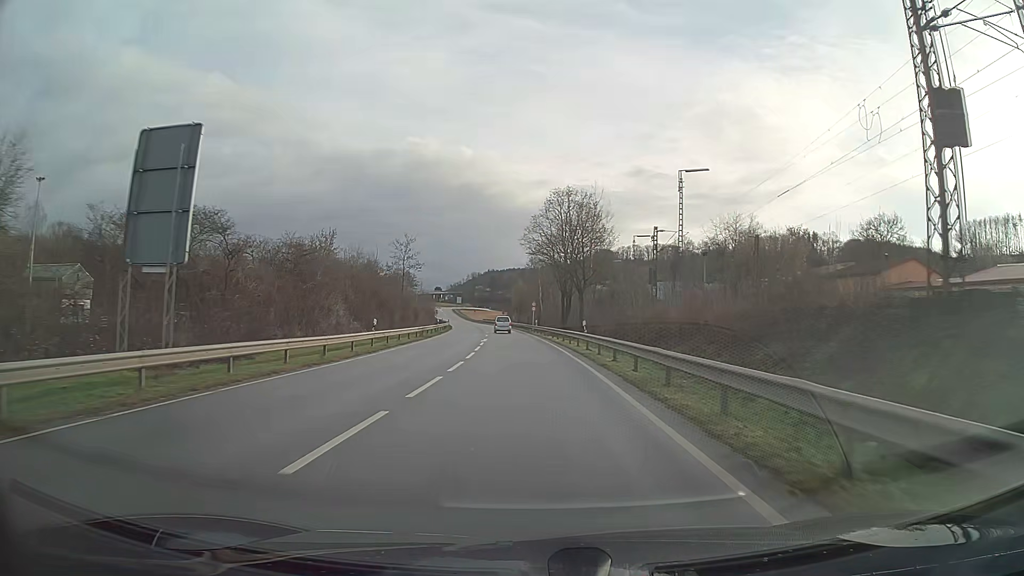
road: primary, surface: asphalt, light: Day
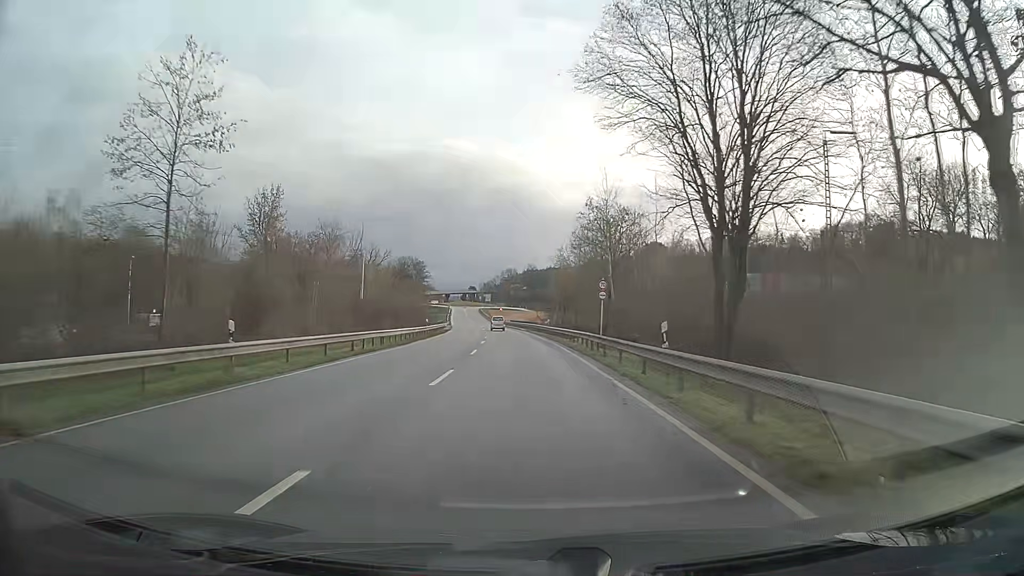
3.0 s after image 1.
(-1.5, +52.8) m; -3°
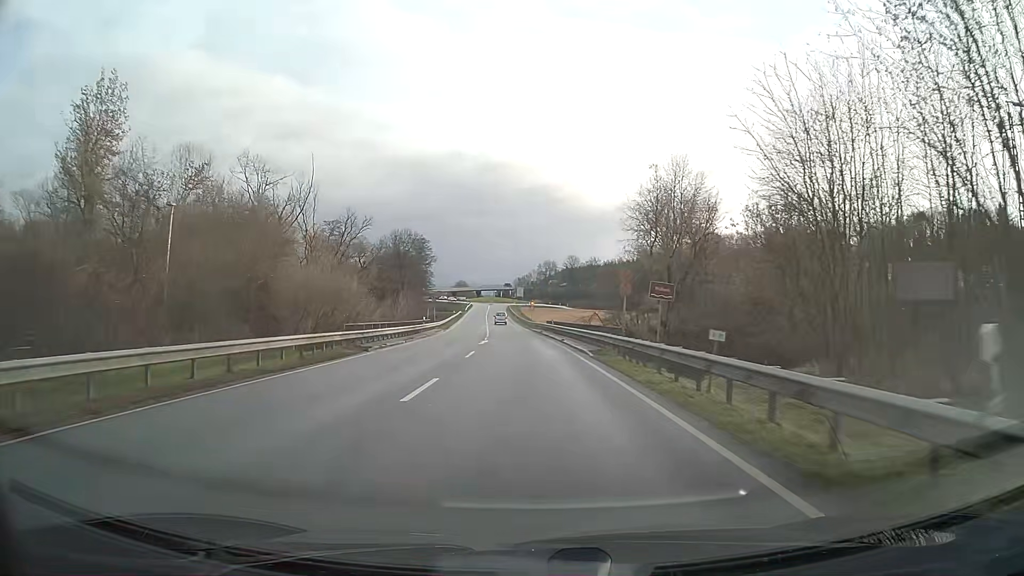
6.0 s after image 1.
(-1.3, +50.0) m; -3°
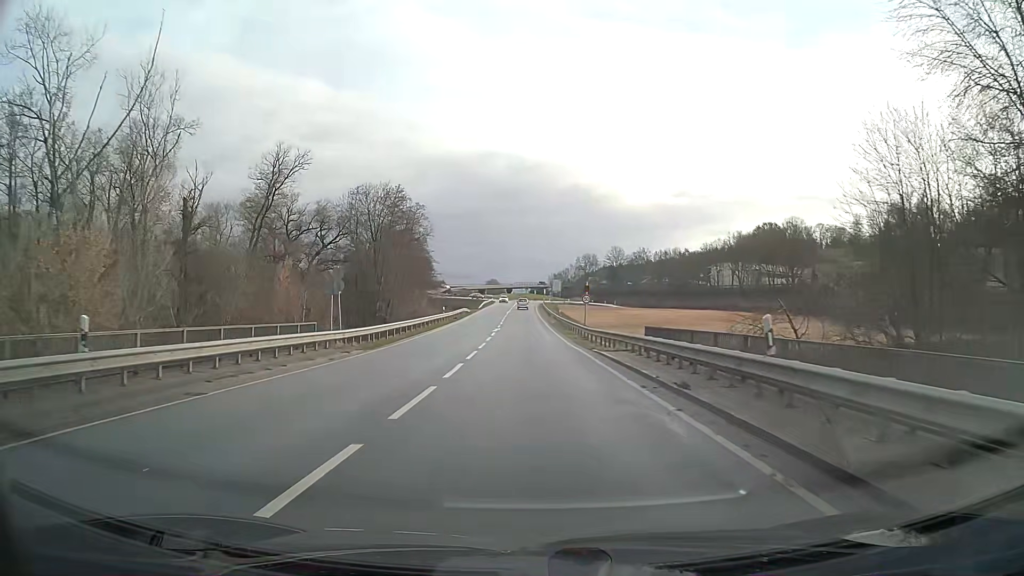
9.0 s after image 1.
(-1.0, +44.4) m; -3°
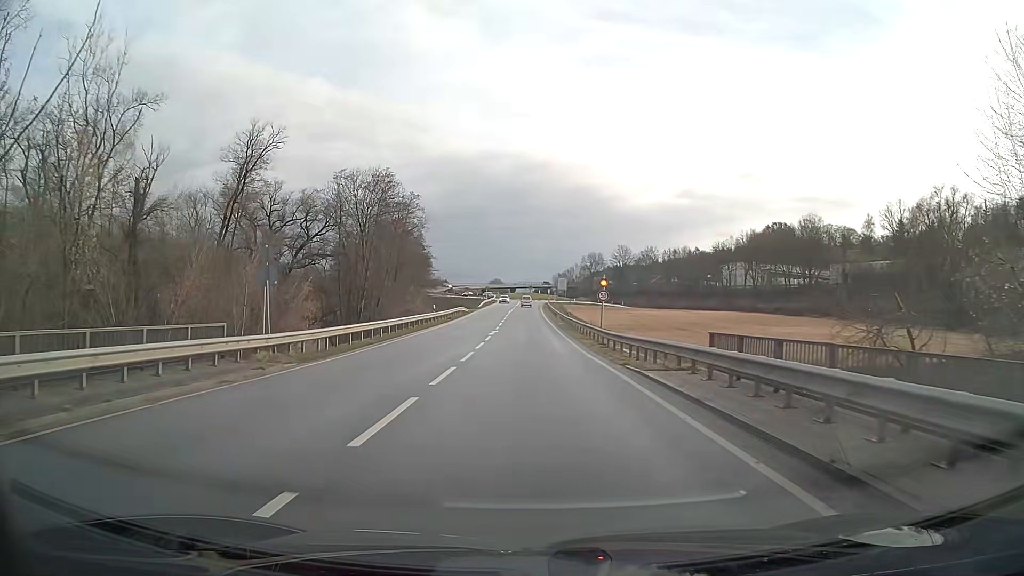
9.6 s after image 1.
(0.0, +8.0) m; 0°
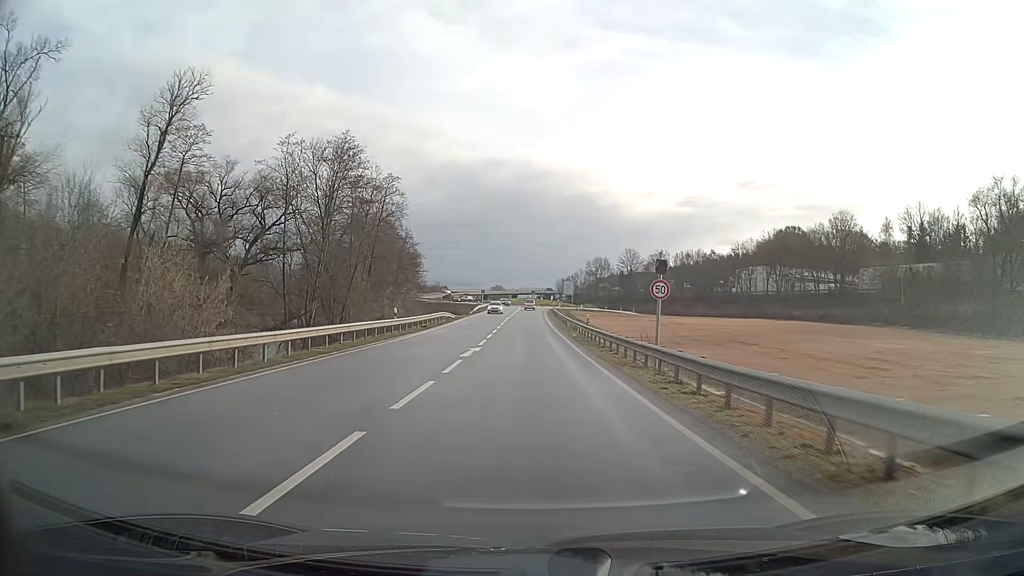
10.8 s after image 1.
(0.0, +15.2) m; 0°
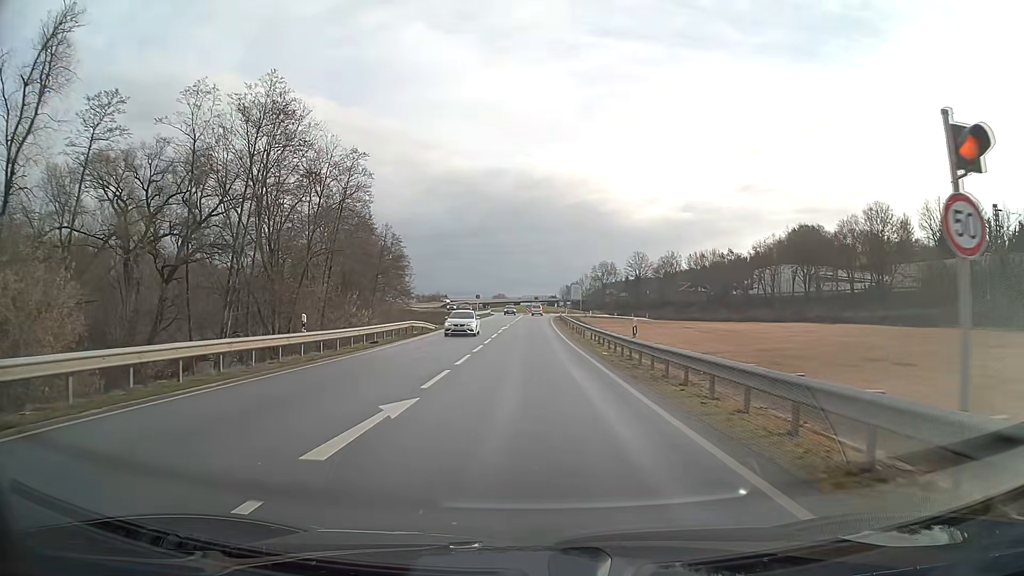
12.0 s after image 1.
(0.0, +15.1) m; 0°
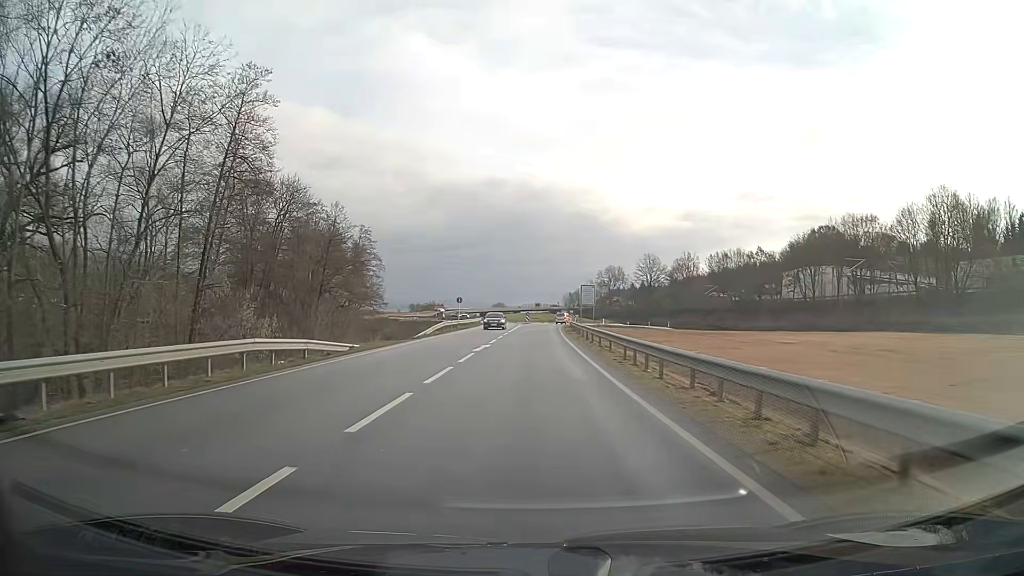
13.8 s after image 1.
(0.0, +23.0) m; 0°
(0, +10) (0, +20) (0, +30) (0, +40) (0, +50) (+1, +60) (+1, +70) (+1, +80) (+2, +90) (+4, +100) m
